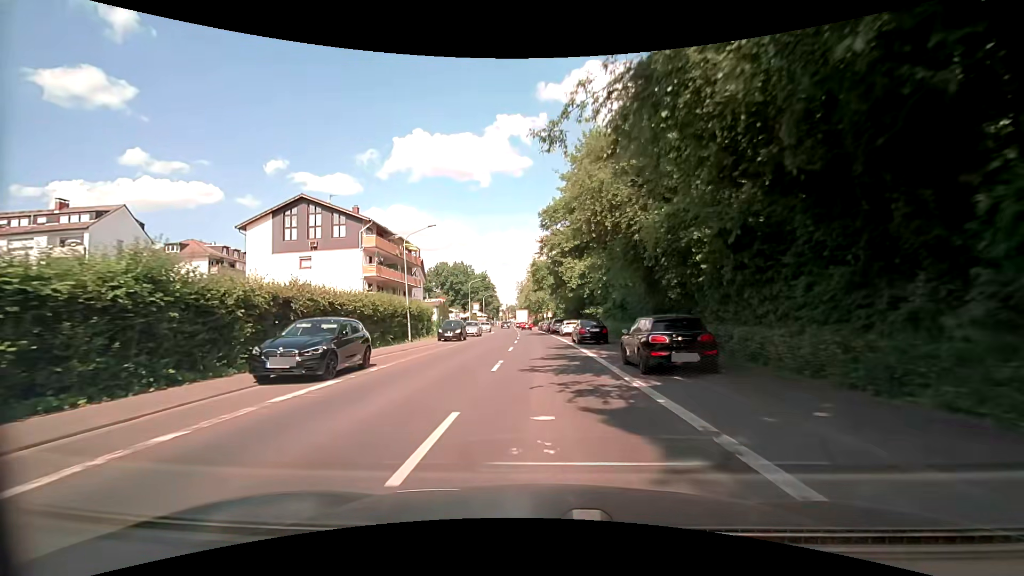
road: secondary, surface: asphalt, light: Day
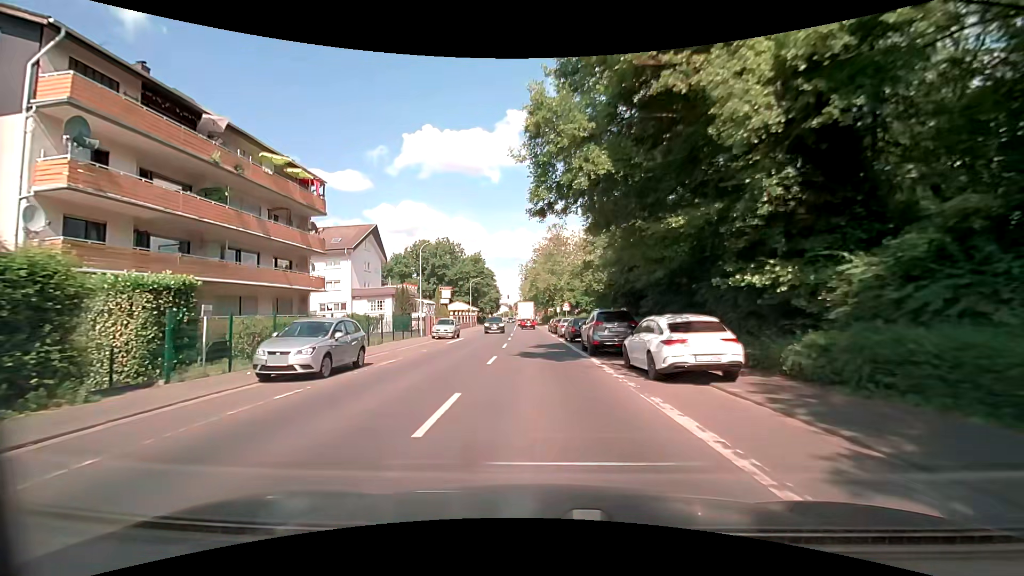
(-0.1, +34.1) m; -1°
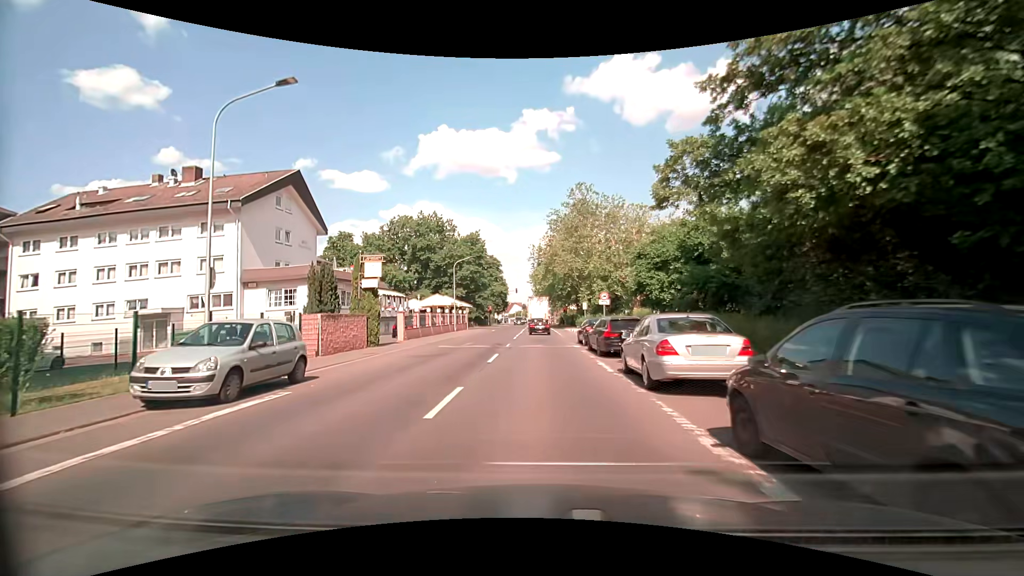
(-0.2, +25.9) m; -1°
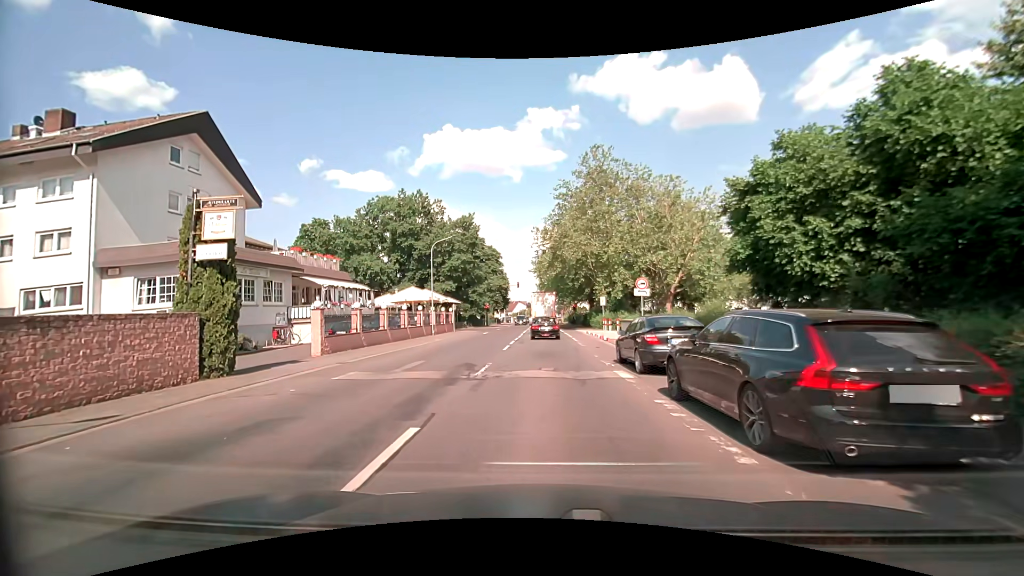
(-0.1, +12.6) m; -1°
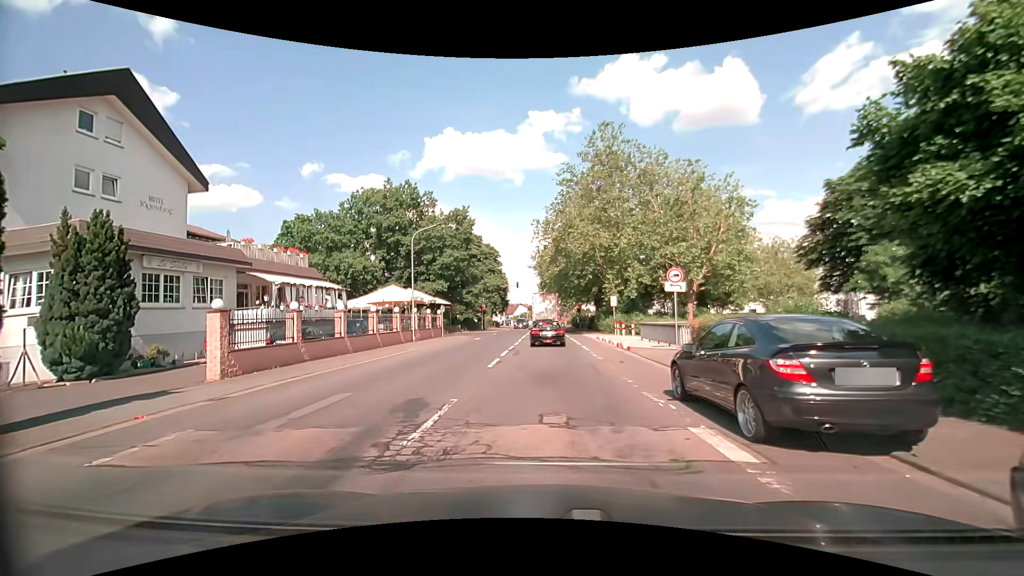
(0.0, +6.2) m; 0°
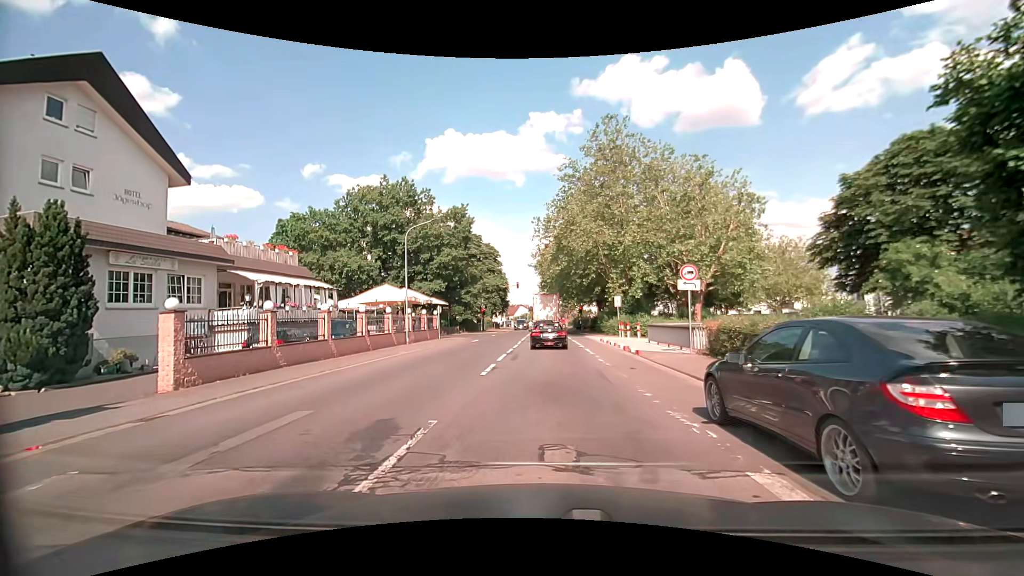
(0.0, +1.7) m; 0°
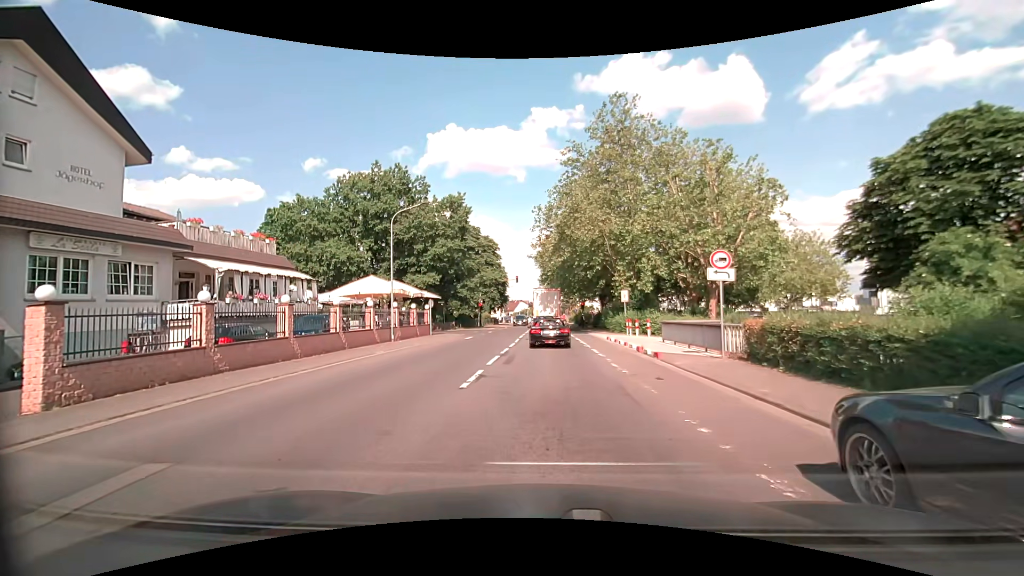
(0.0, +3.1) m; -1°
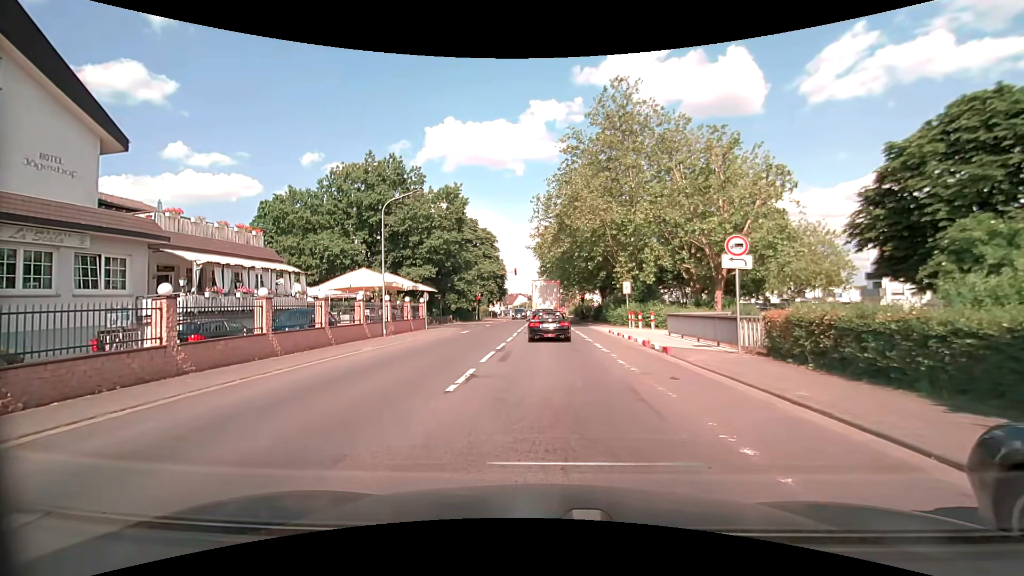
(0.0, +1.3) m; +1°
